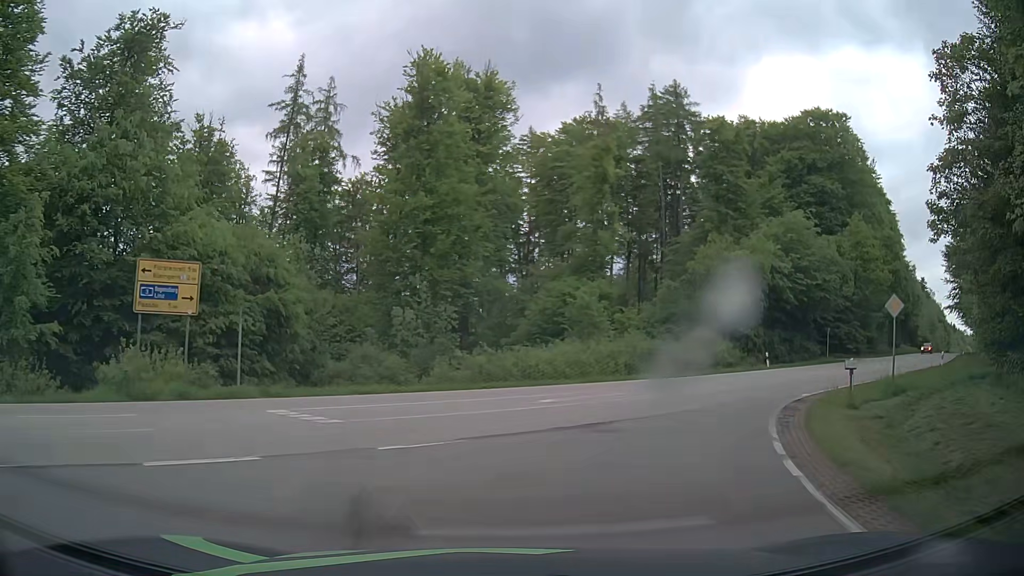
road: tertiary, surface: asphalt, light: Day
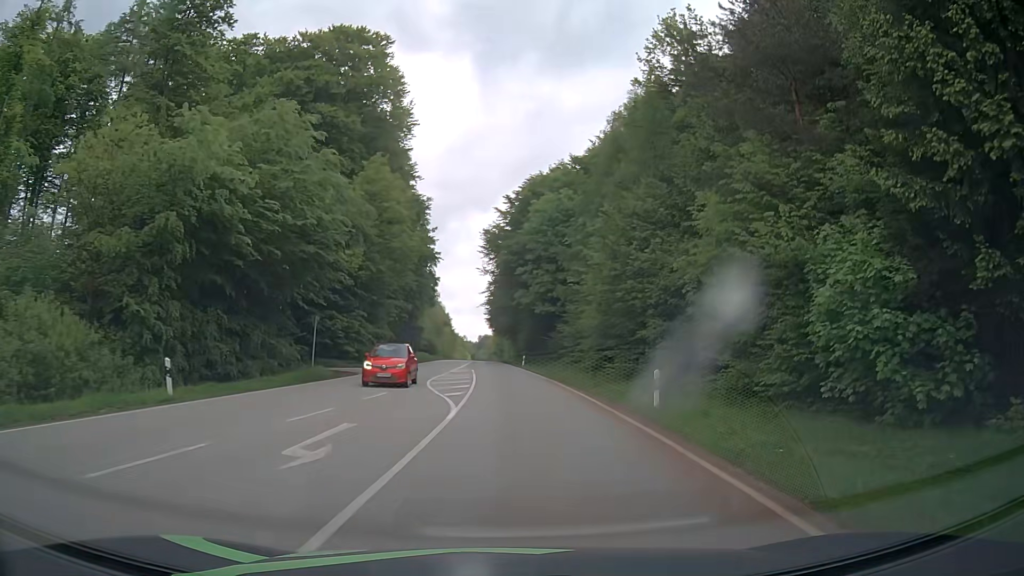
(+11.0, +24.5) m; +45°
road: secondary
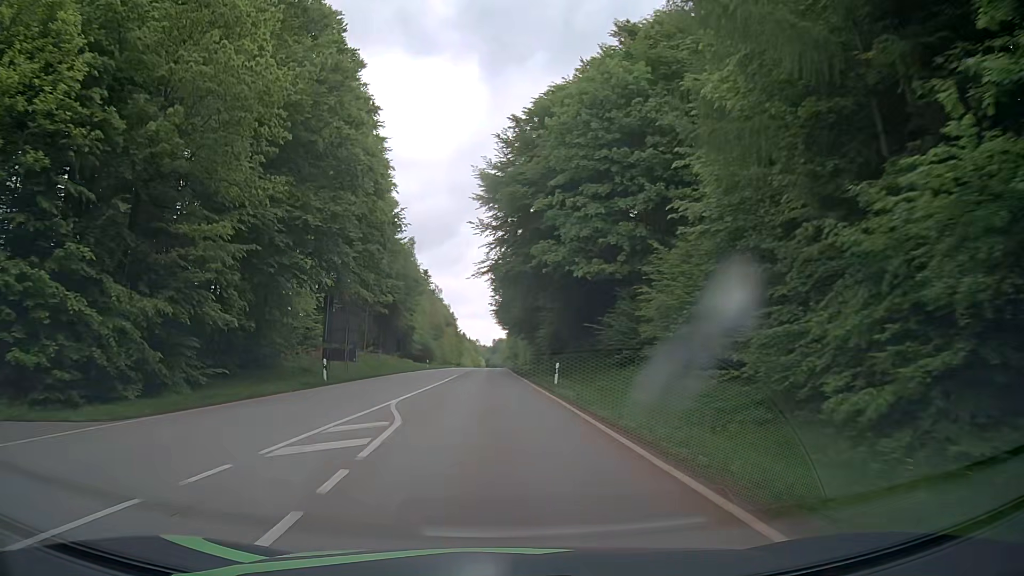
(+0.2, +33.1) m; -1°
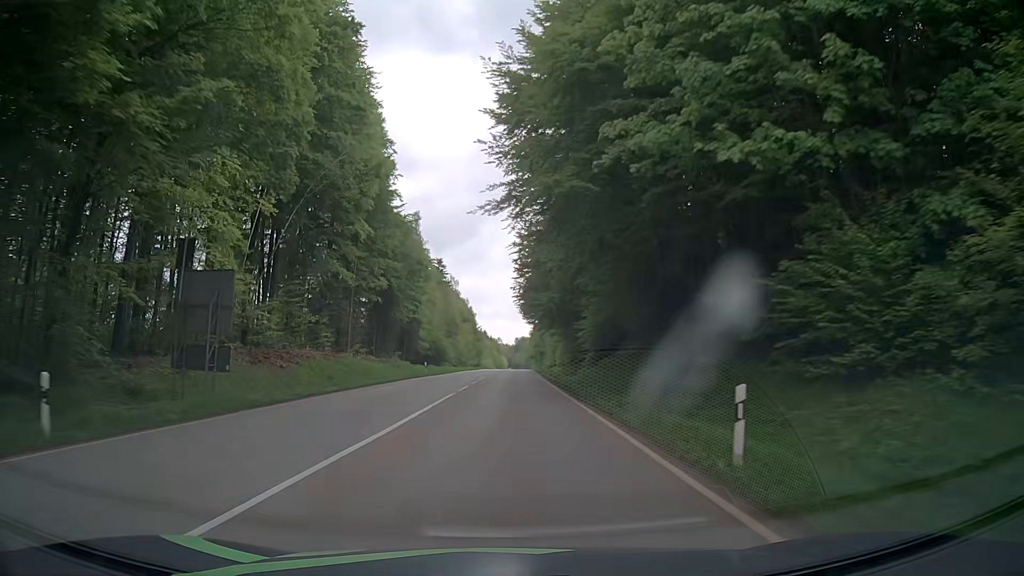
(-0.5, +20.9) m; -2°
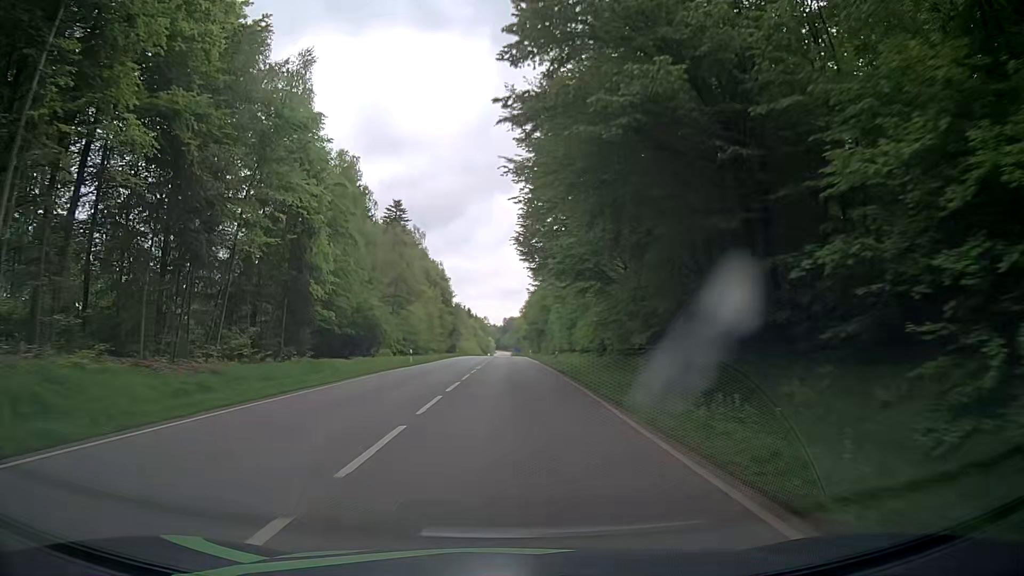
(+0.3, +49.1) m; 0°
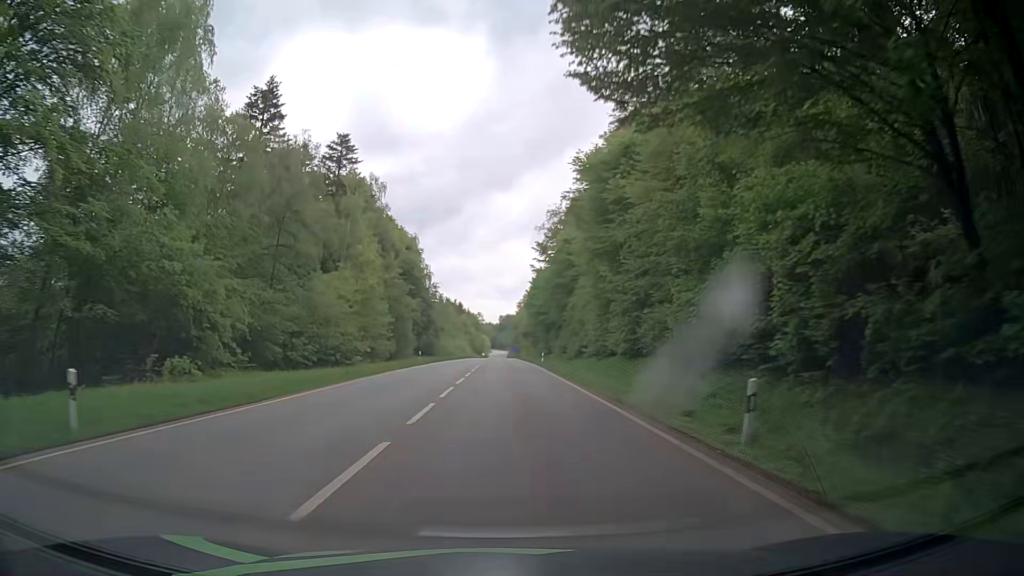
(+0.3, +37.8) m; +1°
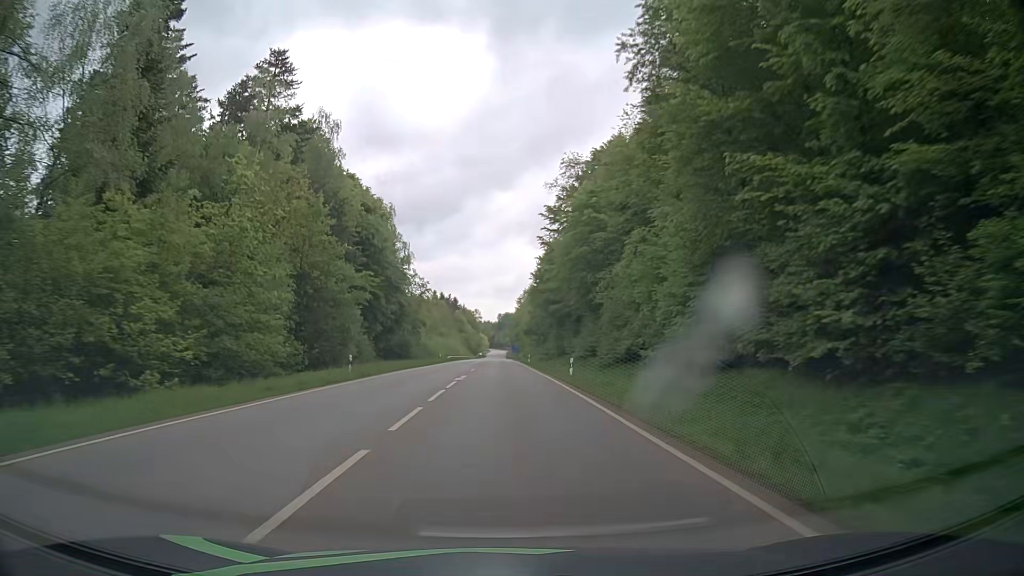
(0.0, +25.0) m; -1°
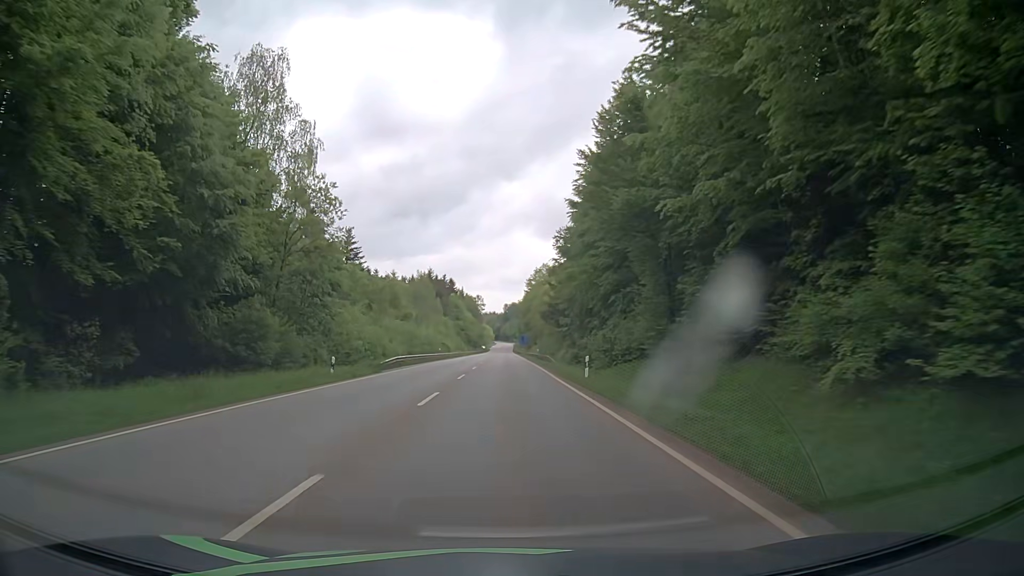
(+0.4, +50.2) m; 0°
(0, +10) (0, +20) (0, +30) (0, +40) (0, +50) (0, +60) (0, +70) (0, +80) (0, +90) (0, +100) m
